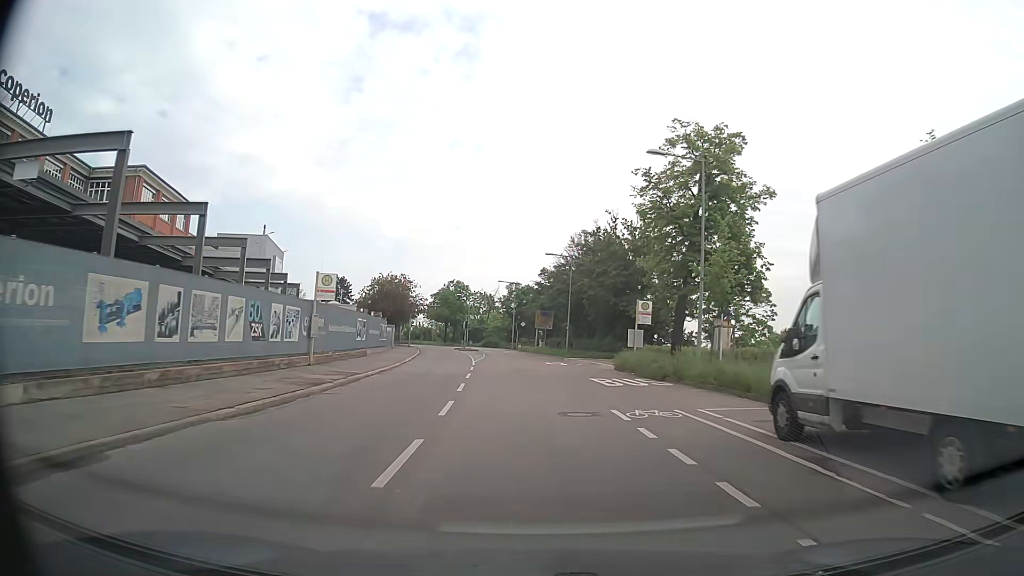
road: secondary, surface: asphalt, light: Day
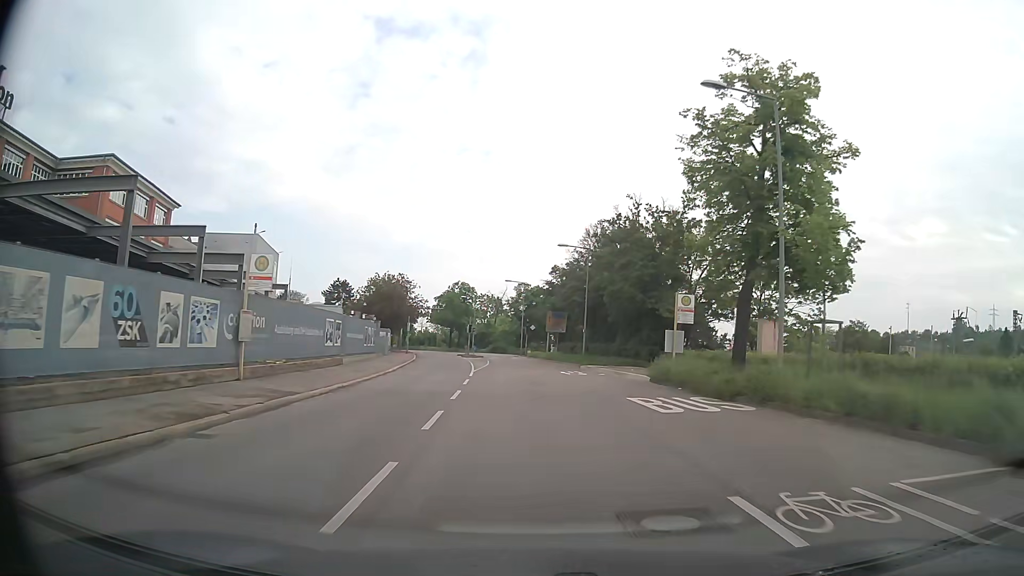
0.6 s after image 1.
(-0.1, +7.4) m; -1°
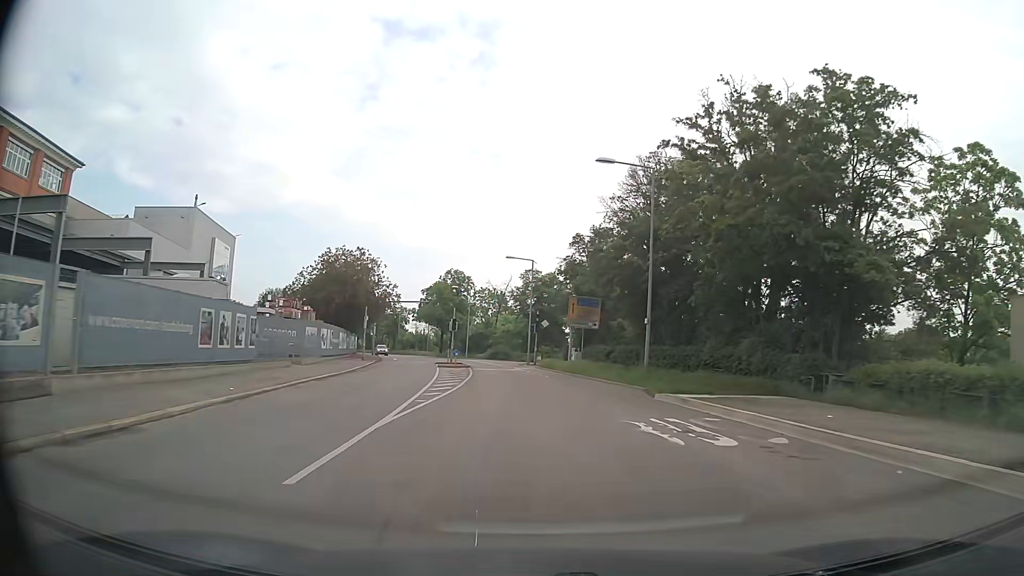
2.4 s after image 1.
(0.0, +22.8) m; 0°
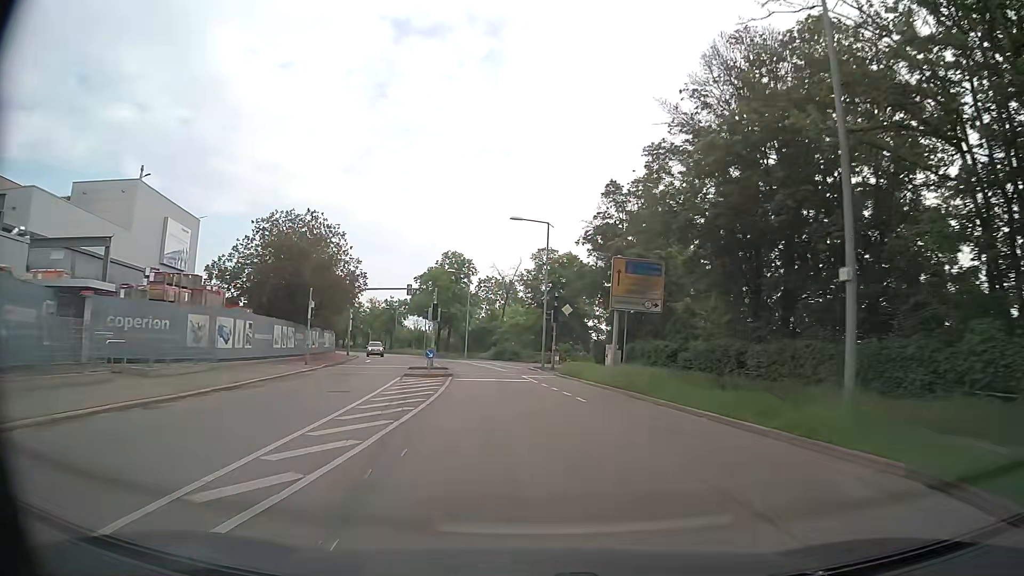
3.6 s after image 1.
(-0.2, +15.6) m; -1°
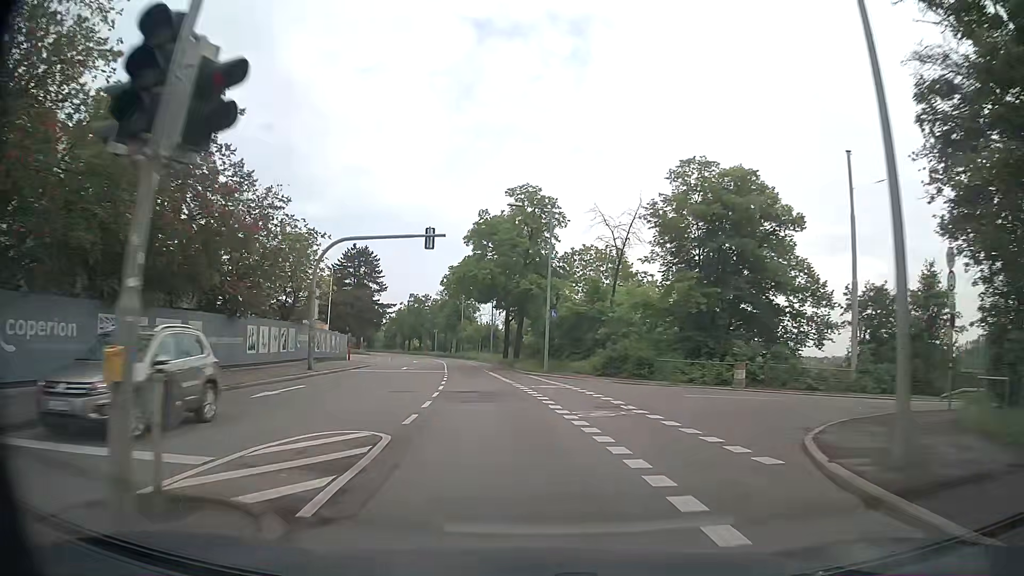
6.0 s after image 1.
(-2.0, +31.3) m; -8°
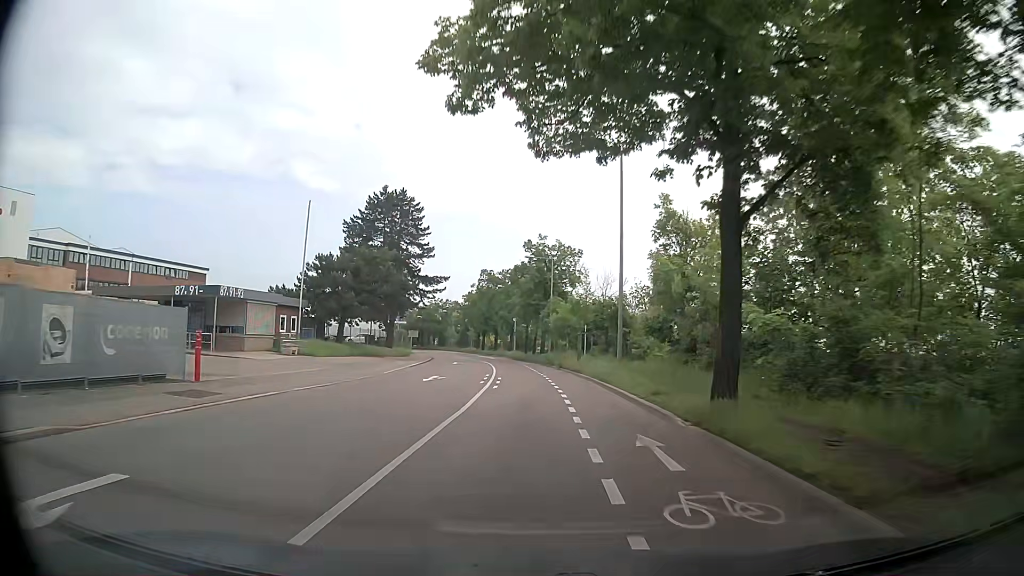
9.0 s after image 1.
(-3.0, +39.5) m; -9°
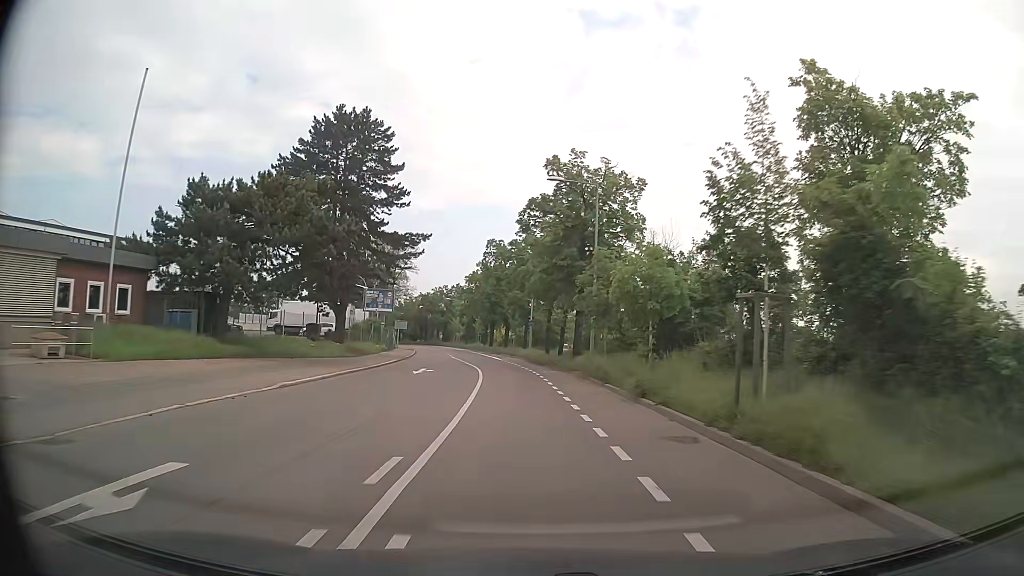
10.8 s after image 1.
(-0.2, +24.3) m; -1°
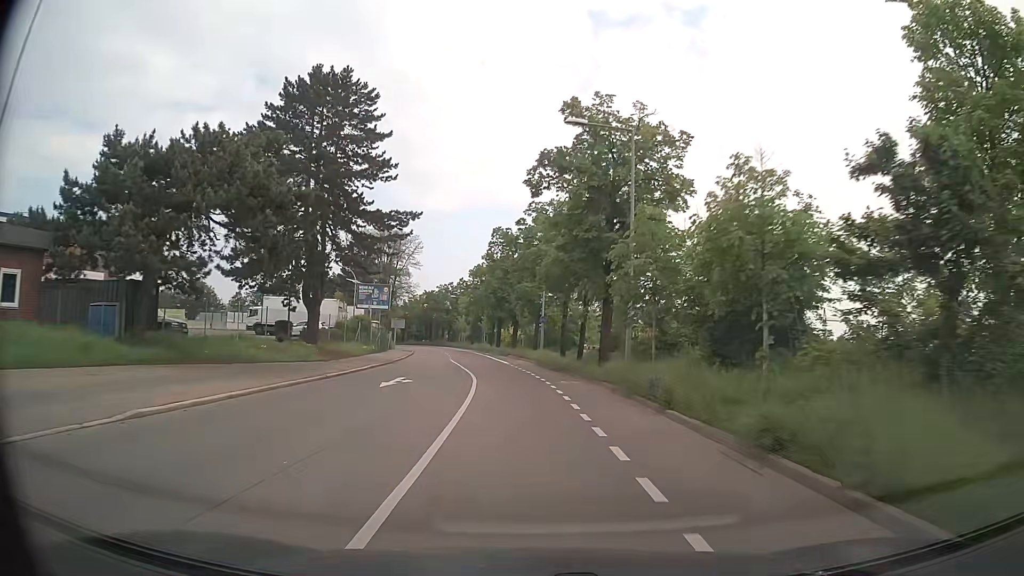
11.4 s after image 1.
(0.0, +8.0) m; -1°
